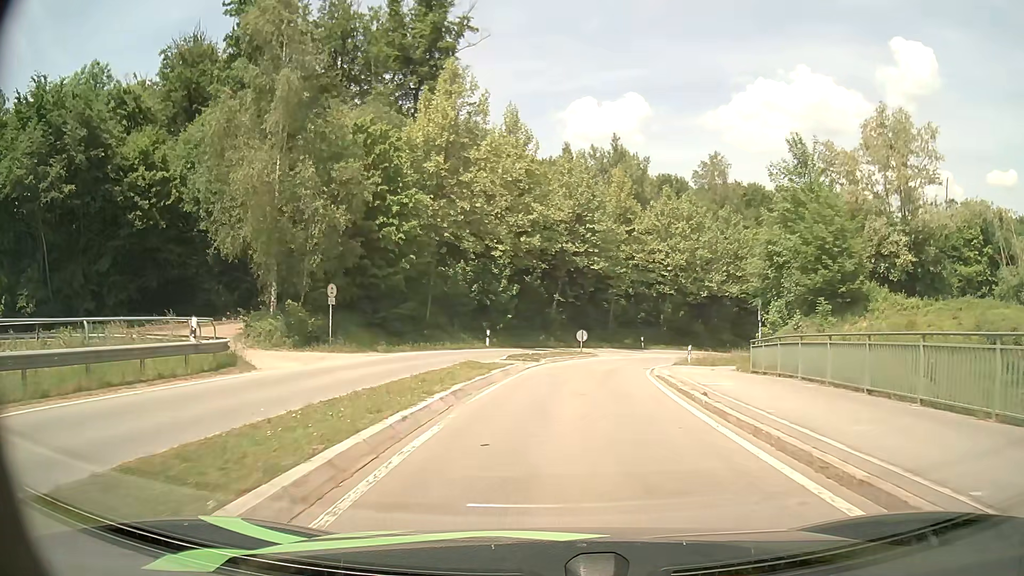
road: primary_link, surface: asphalt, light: Day
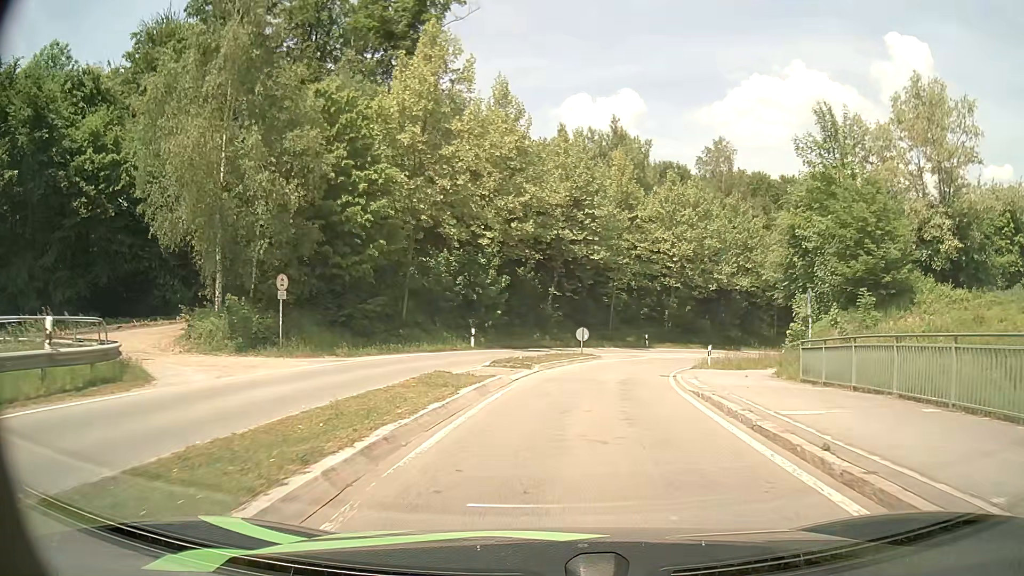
(0.0, +5.4) m; +1°
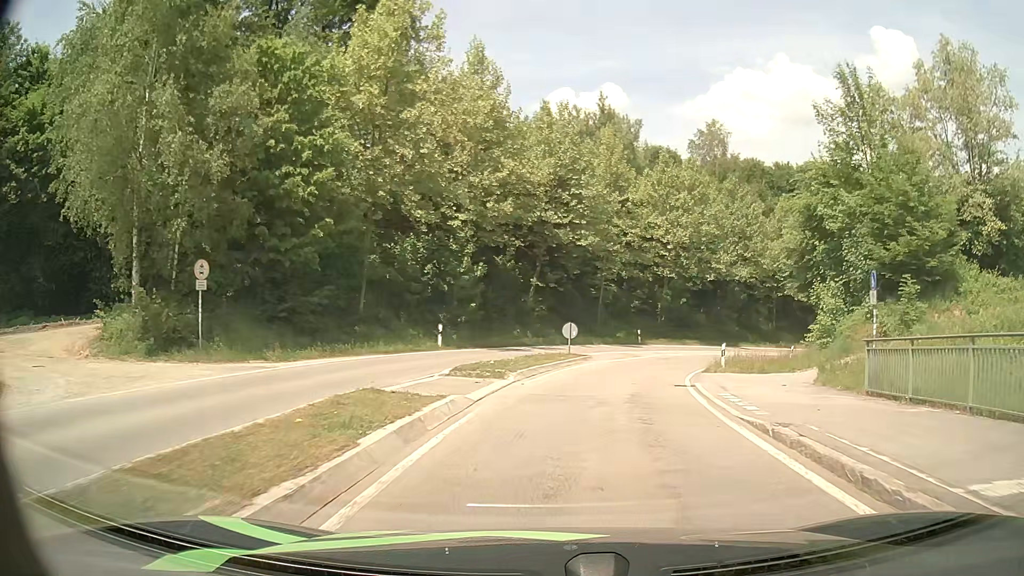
(+0.1, +5.2) m; +1°
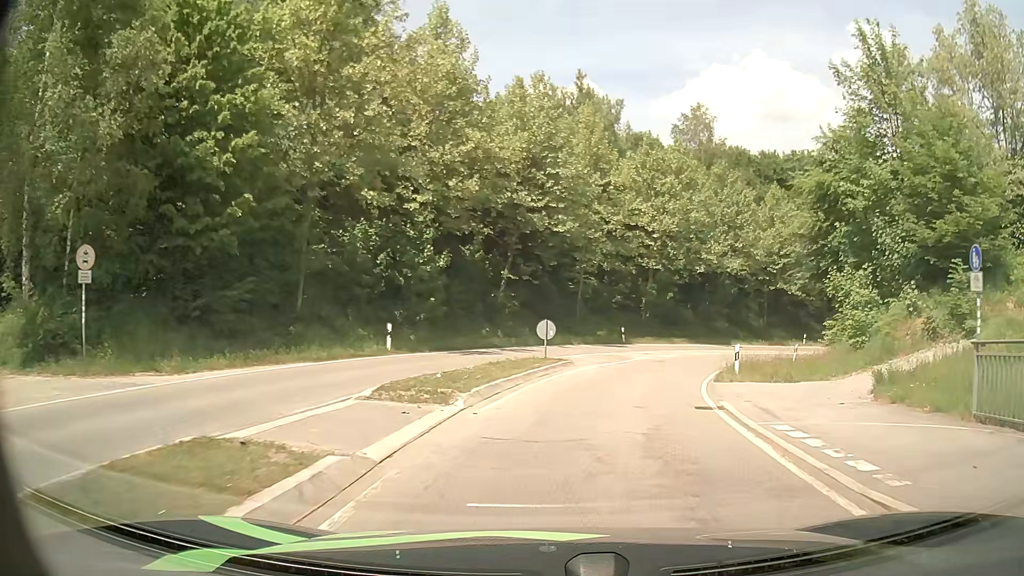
(+0.1, +4.9) m; +2°
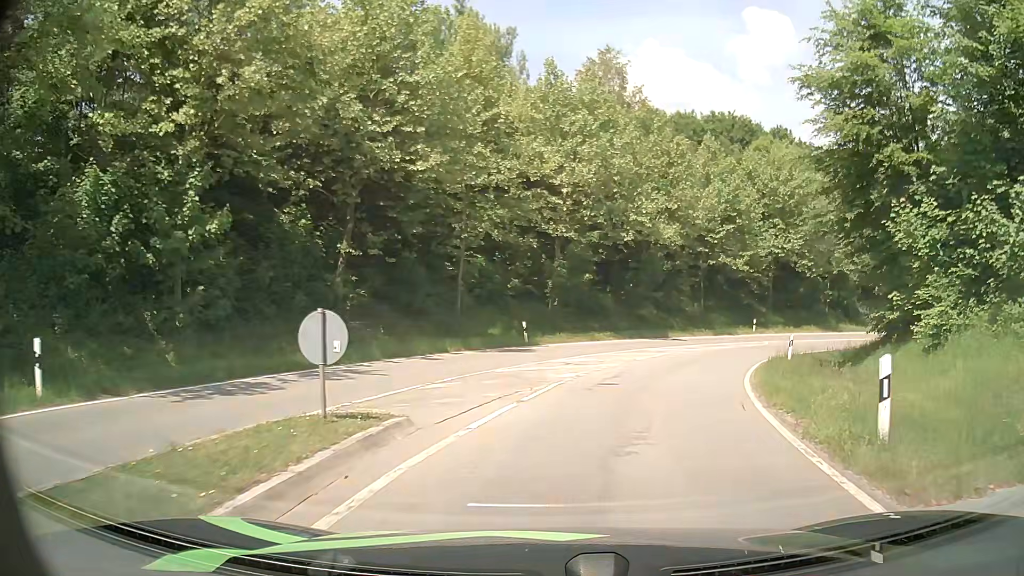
(+0.9, +13.8) m; +9°
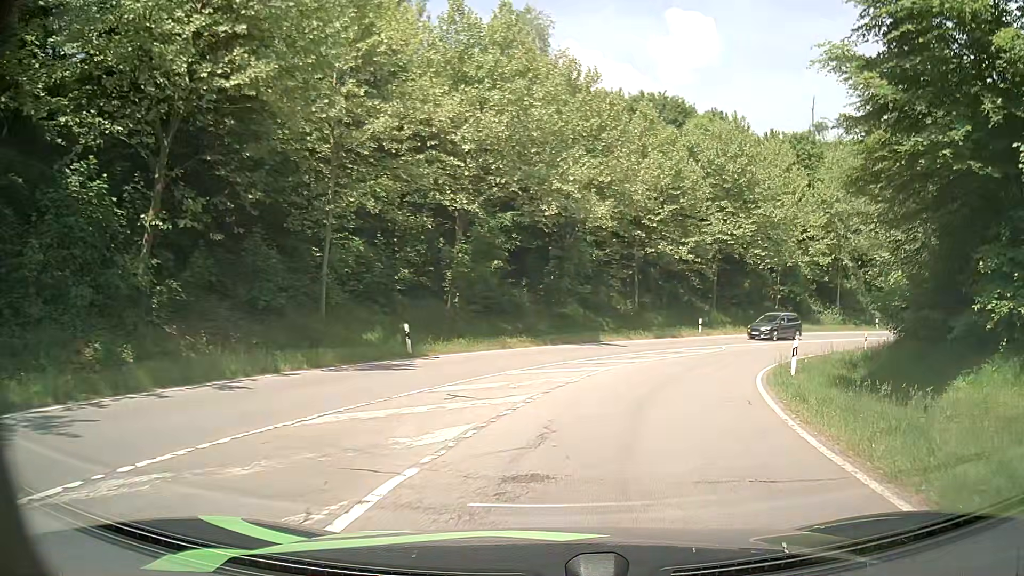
(+0.4, +8.6) m; +6°
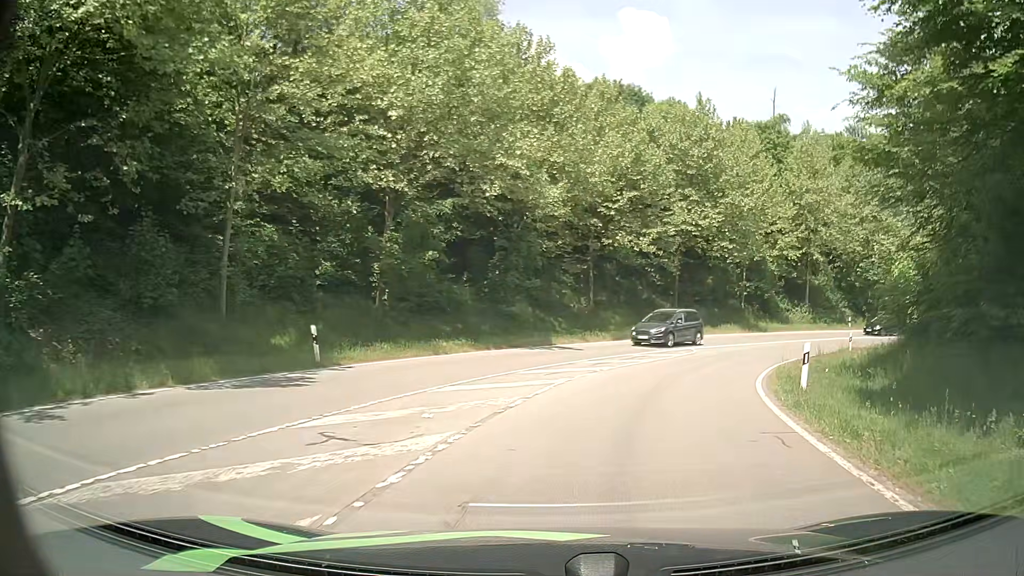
(+0.2, +4.2) m; +4°
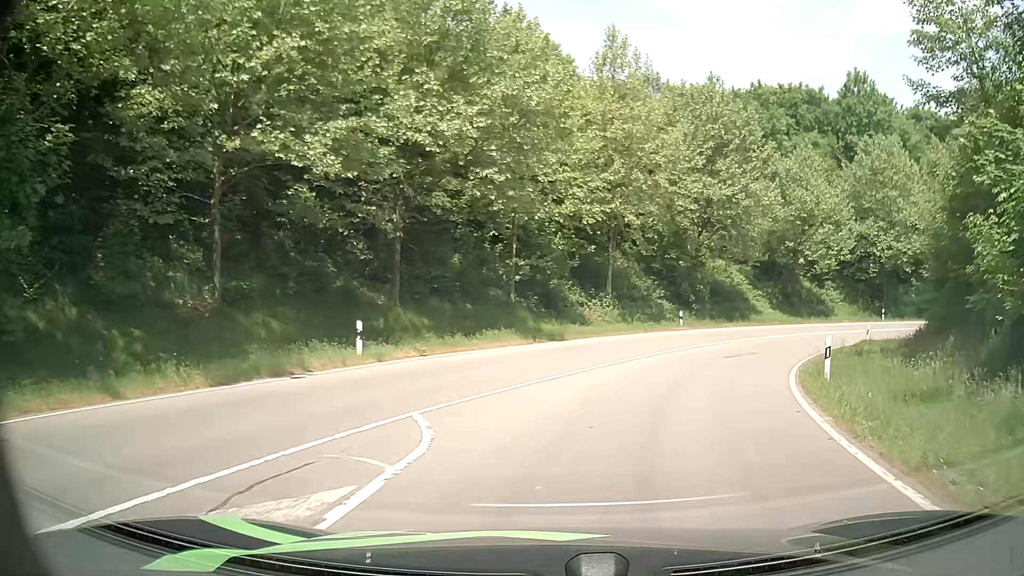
(+4.0, +21.2) m; +22°
(+1, +10) (+4, +19) (+9, +28) (+15, +36) (+23, +42) (+31, +47) (+41, +51) (+51, +52) (+61, +52) (+70, +49) m
